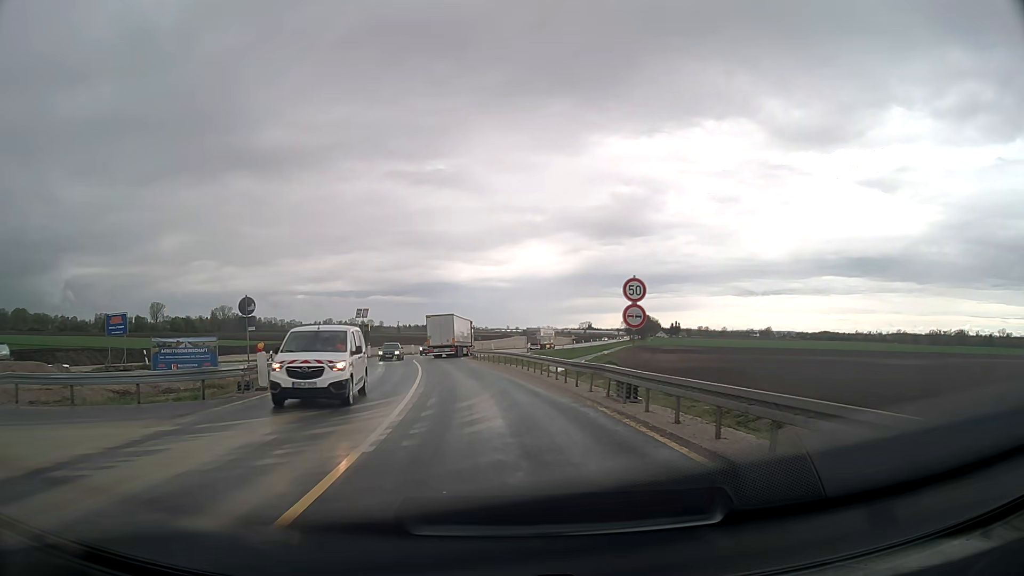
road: unclassified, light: Day
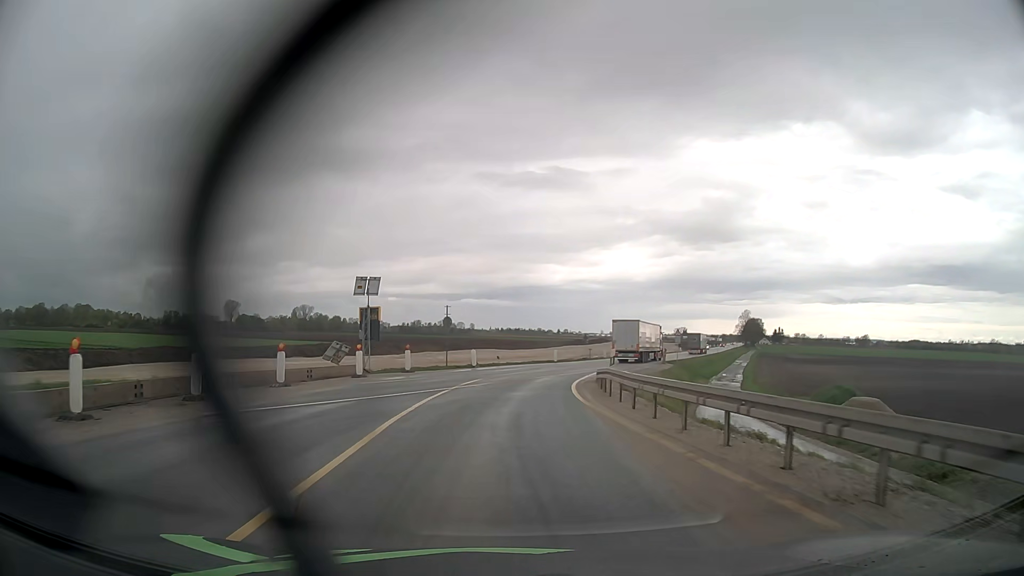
(-2.9, +37.9) m; -8°
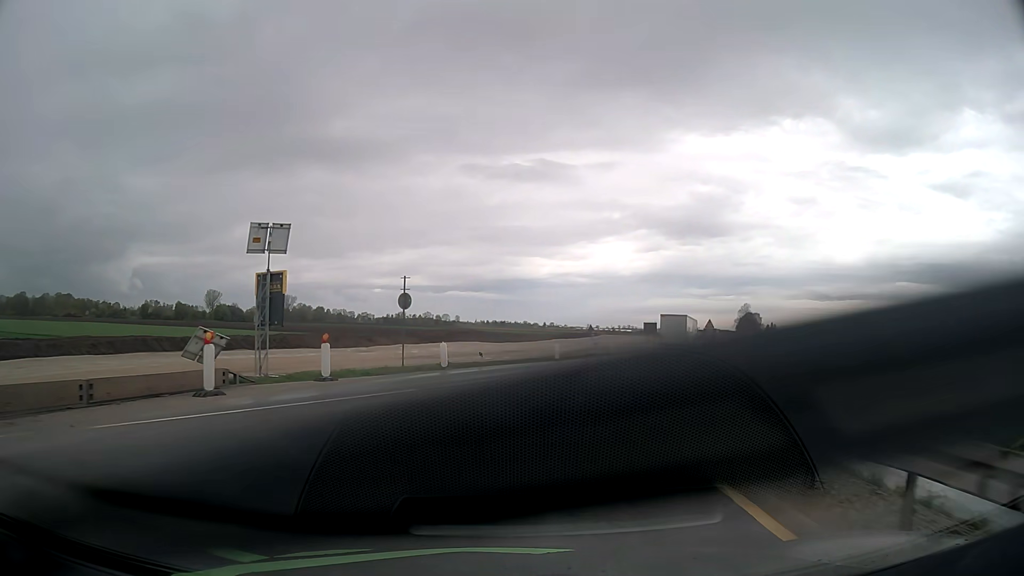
(-0.1, +15.2) m; +1°
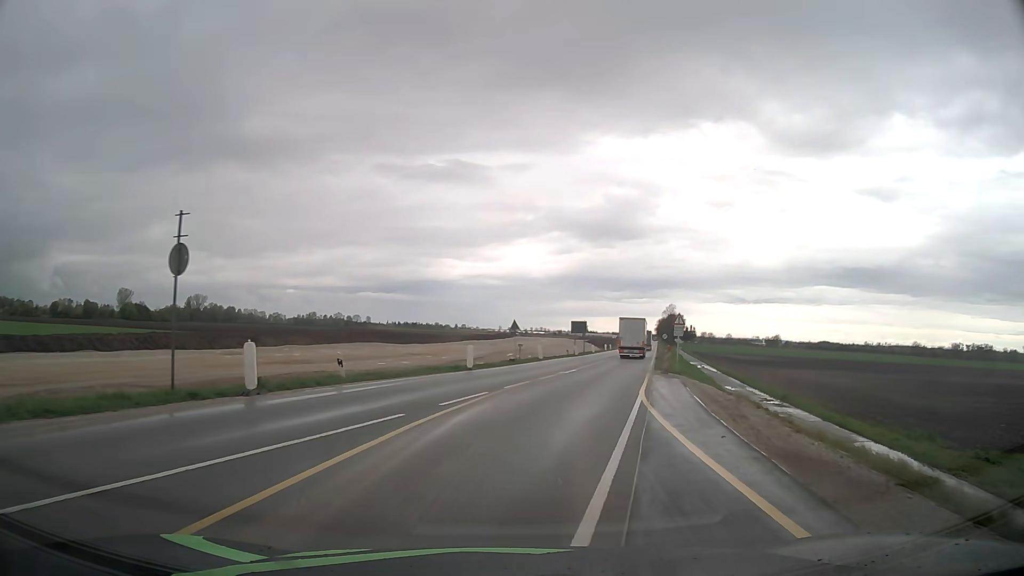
(+0.9, +15.2) m; +8°
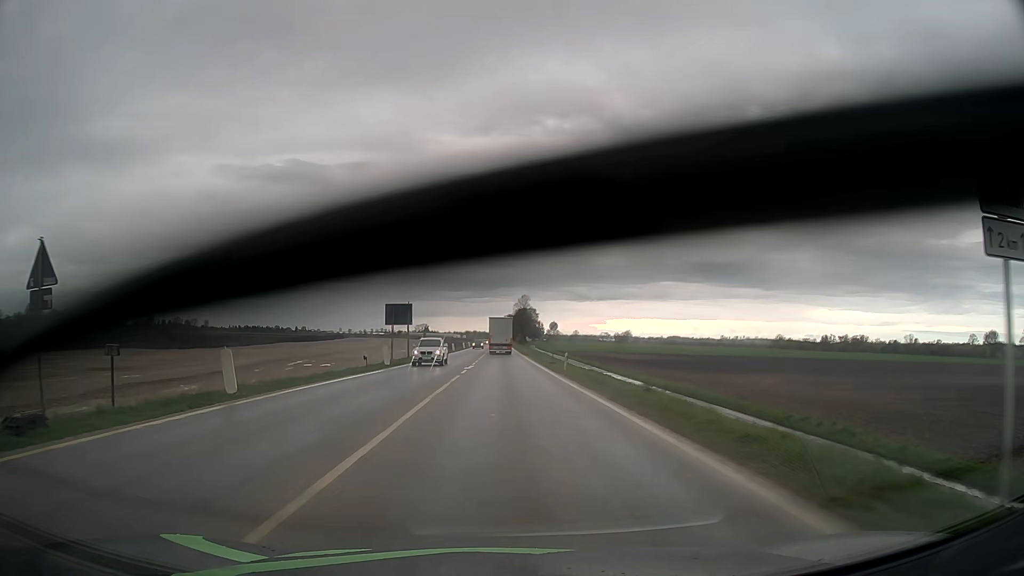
(+5.3, +37.4) m; +13°
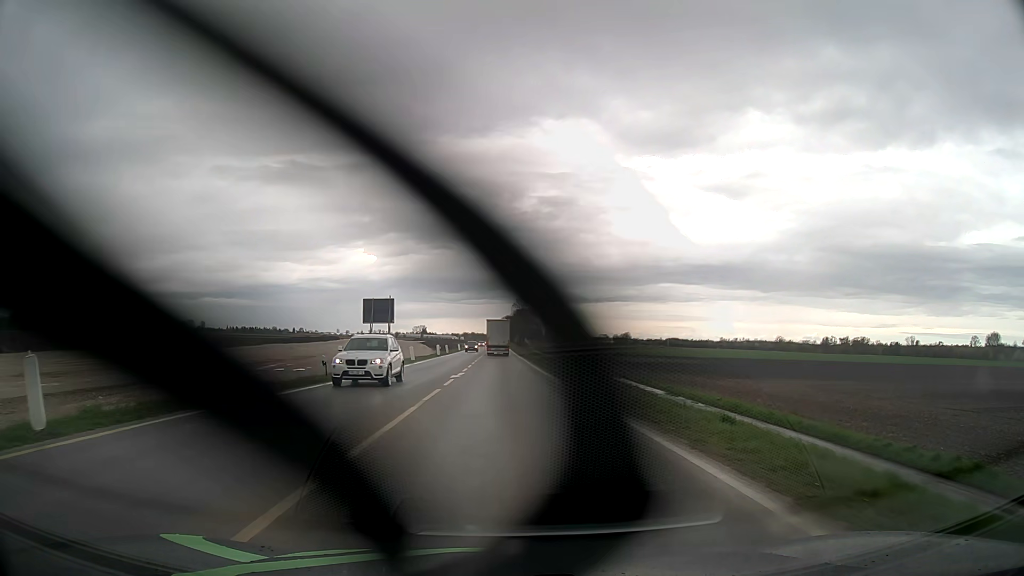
(0.0, +7.6) m; 0°
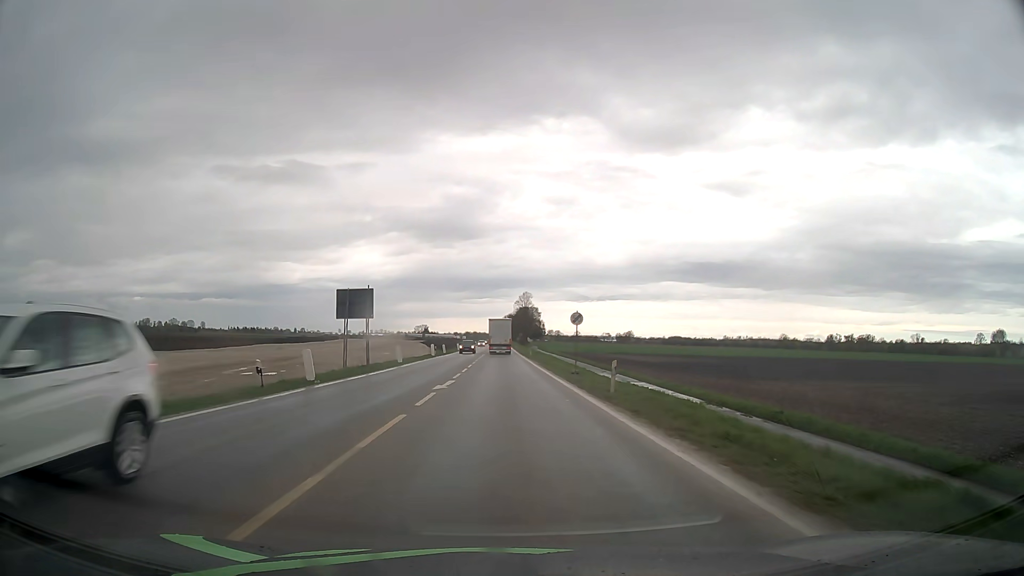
(0.0, +7.6) m; 0°
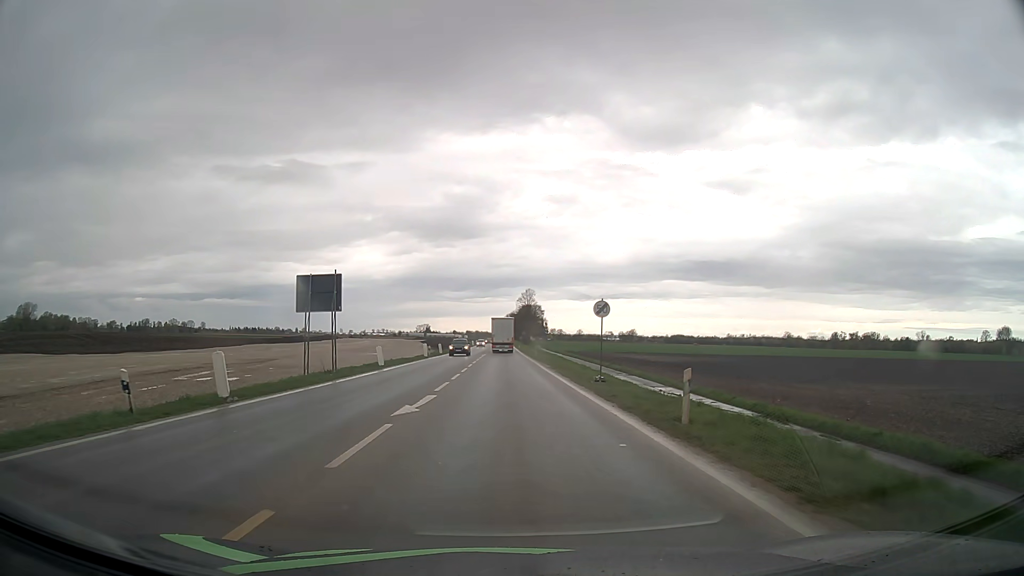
(0.0, +7.6) m; 0°
(0, +10) (0, +20) (0, +30) (0, +40) (0, +50) (0, +60) (0, +70) (0, +80) (0, +90) (0, +100) m
